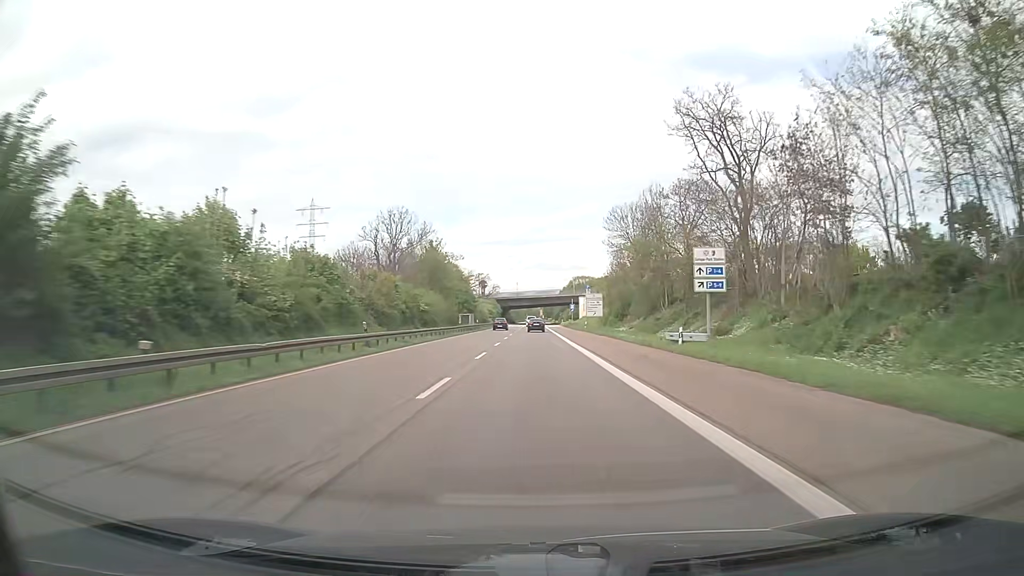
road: trunk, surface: asphalt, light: Day
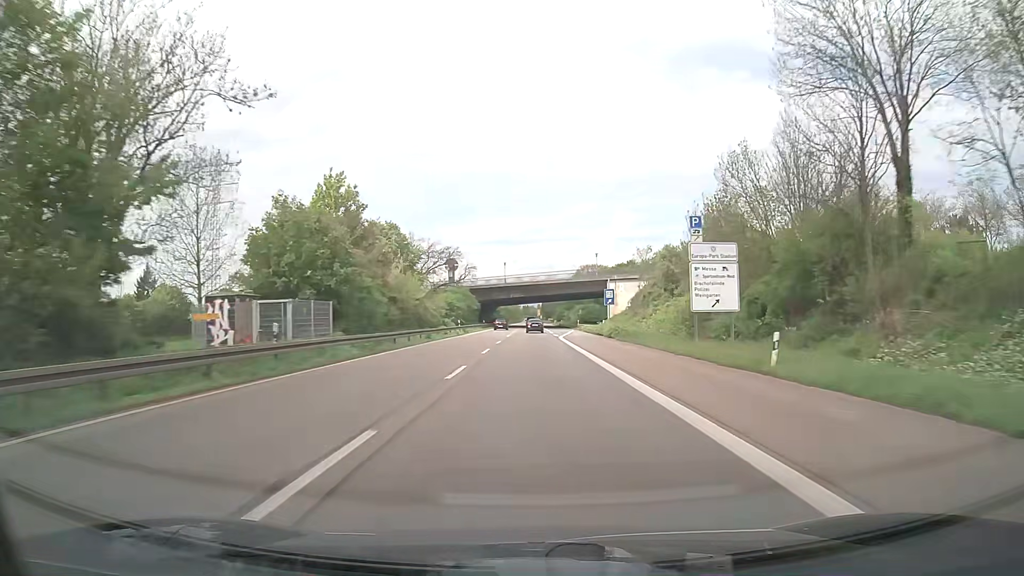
(+0.2, +64.6) m; 0°
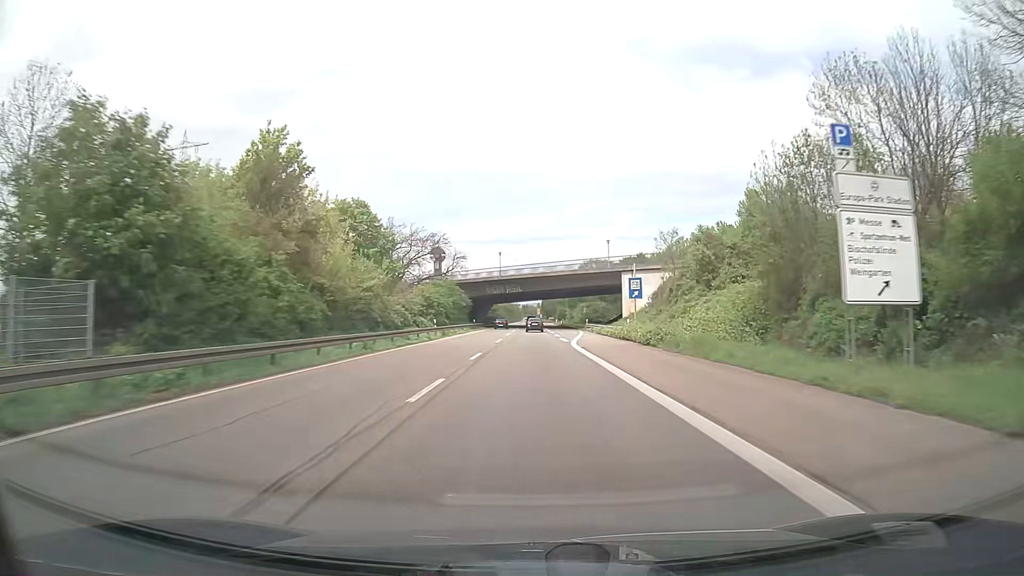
(0.0, +16.2) m; 0°
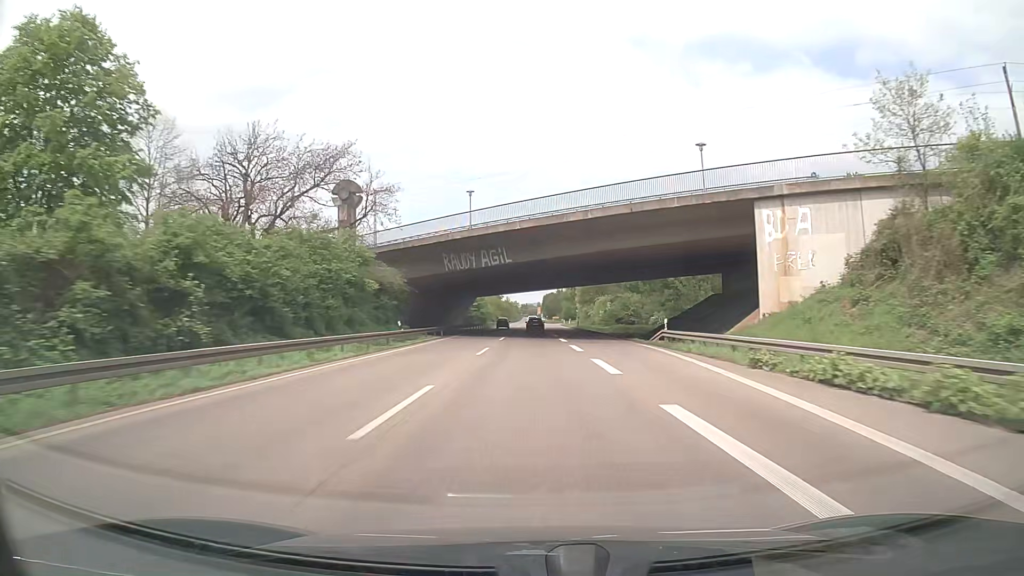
(0.0, +48.5) m; 0°
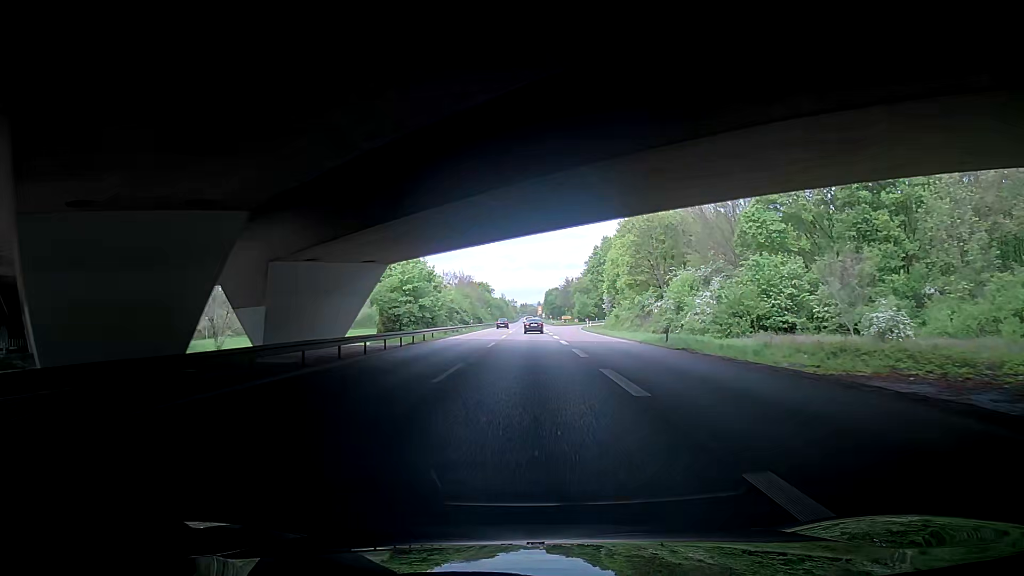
(-0.1, +64.7) m; +1°
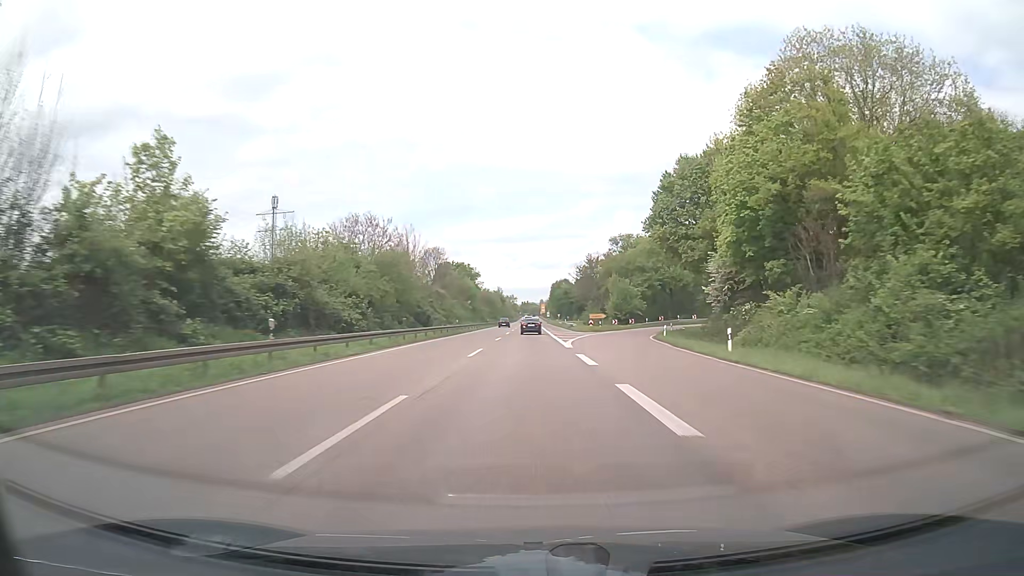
(-0.7, +63.9) m; -1°
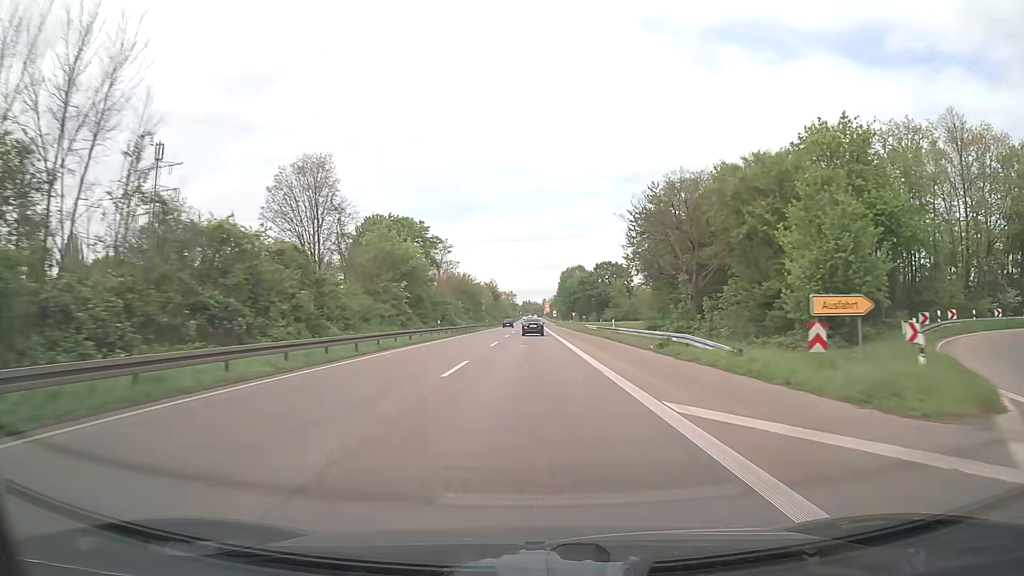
(-0.1, +63.1) m; 0°
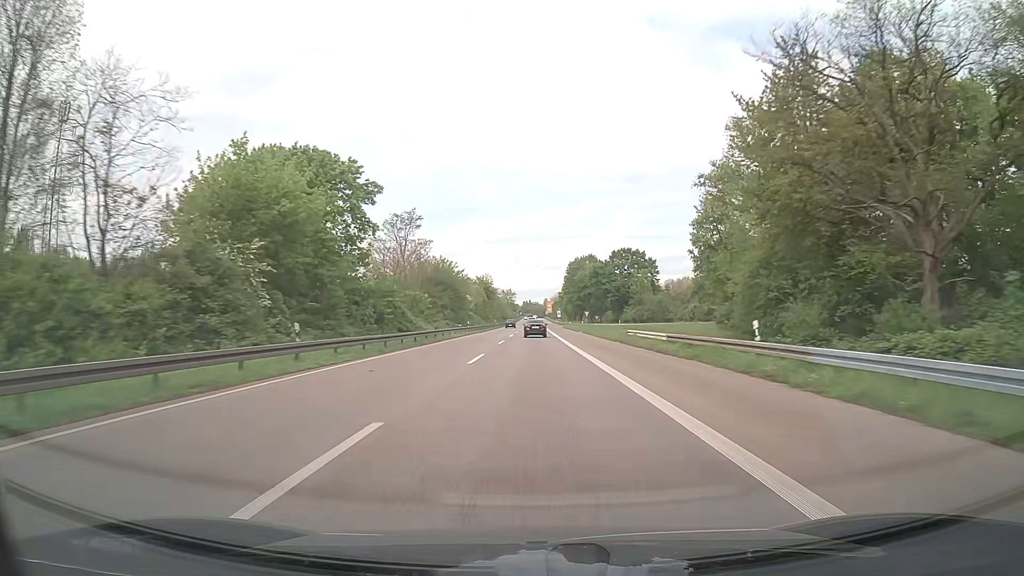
(0.0, +31.6) m; 0°
(0, +10) (0, +20) (0, +30) (0, +40) (0, +50) (0, +60) (0, +70) (0, +80) (0, +90) (0, +100) m
